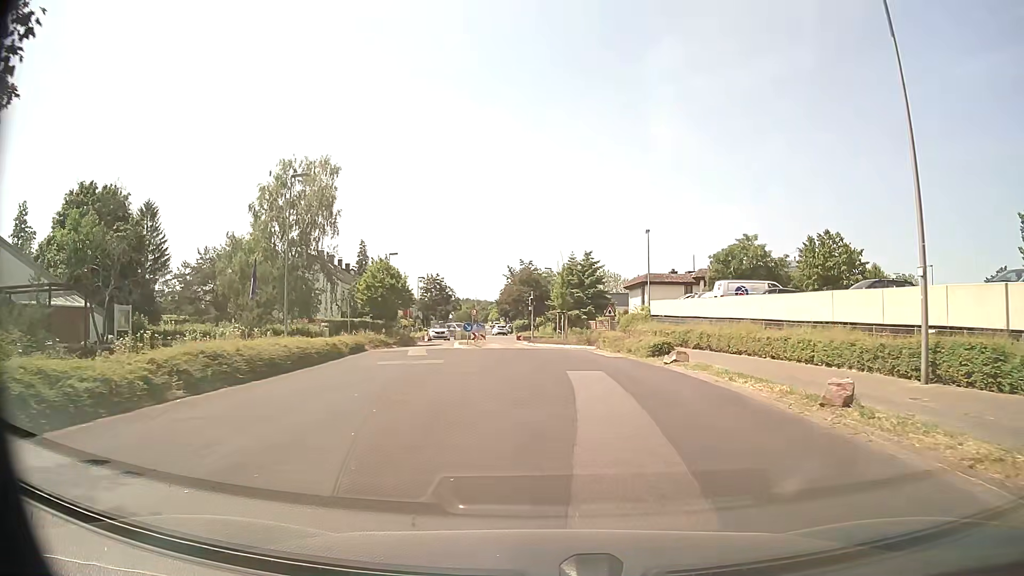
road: residential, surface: asphalt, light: Day
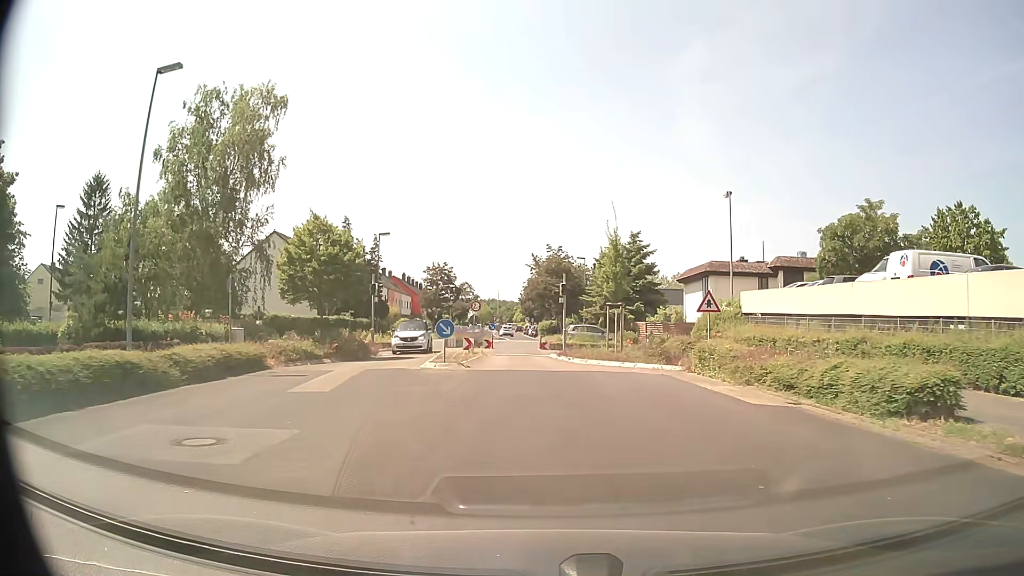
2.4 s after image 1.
(-0.7, +18.6) m; -3°
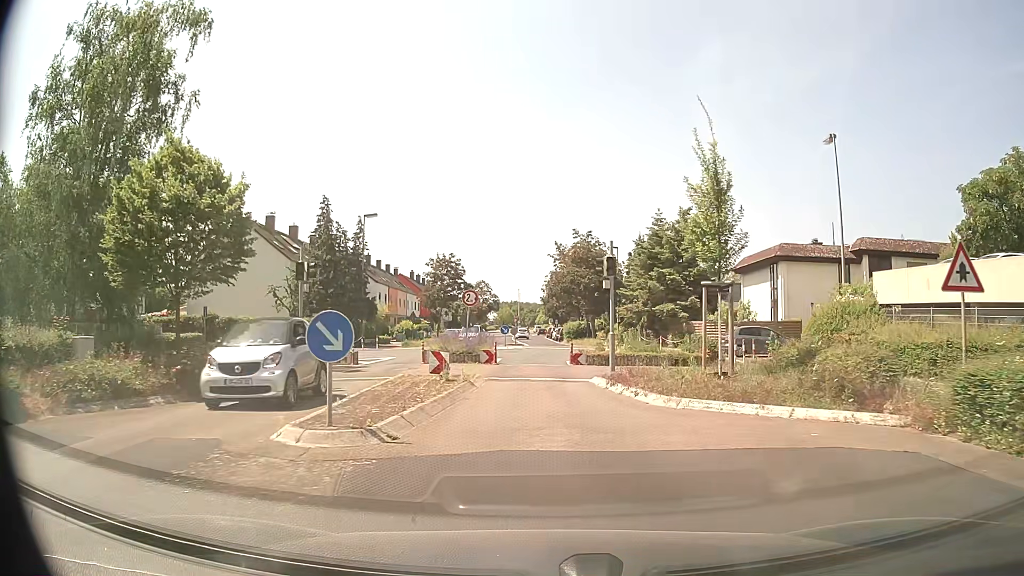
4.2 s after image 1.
(-0.3, +13.3) m; -2°
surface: paving_stones
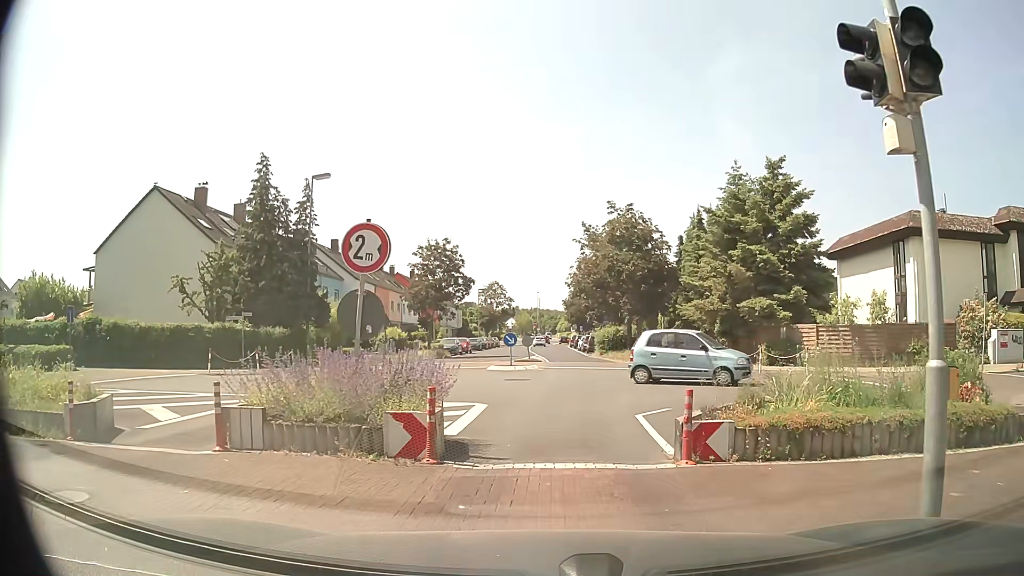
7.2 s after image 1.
(-0.2, +15.8) m; -2°
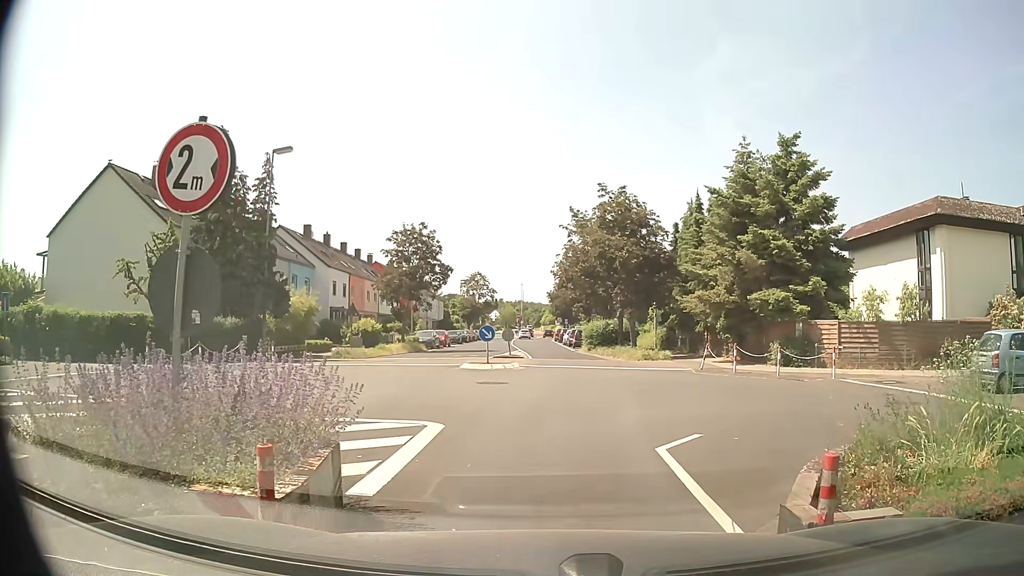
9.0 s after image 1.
(+0.1, +3.7) m; +2°
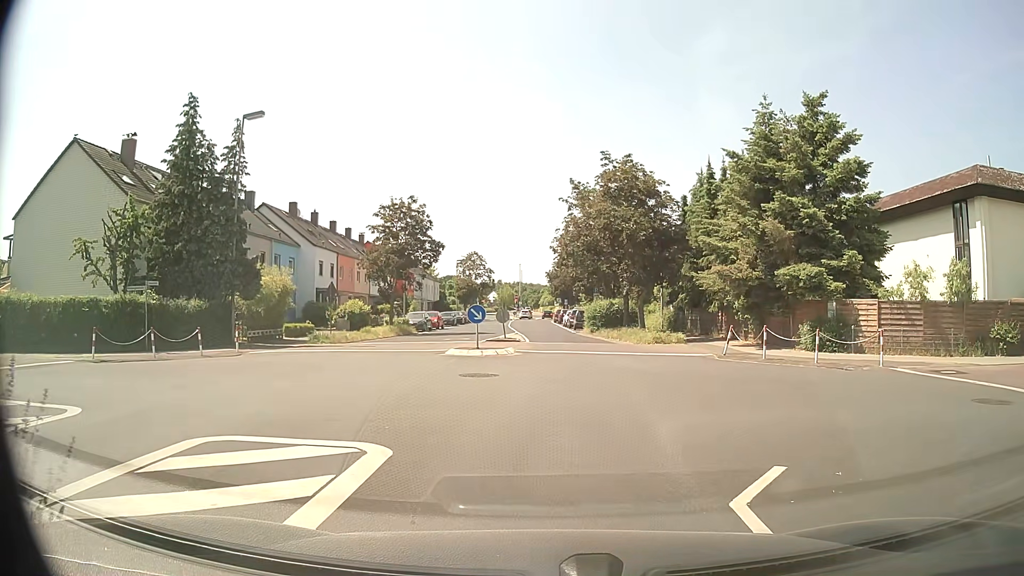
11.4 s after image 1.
(0.0, +3.4) m; +1°
